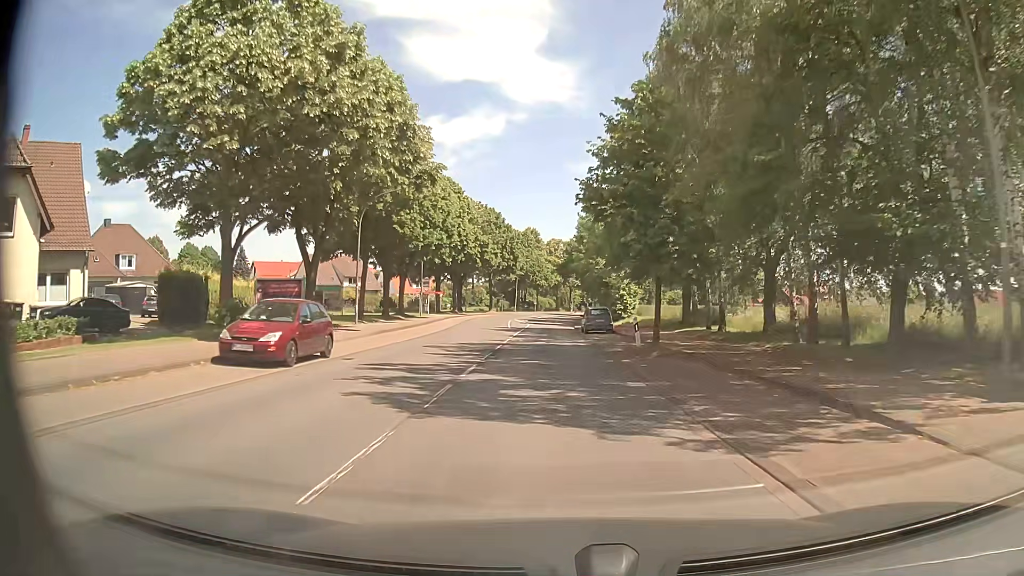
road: primary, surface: asphalt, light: Day
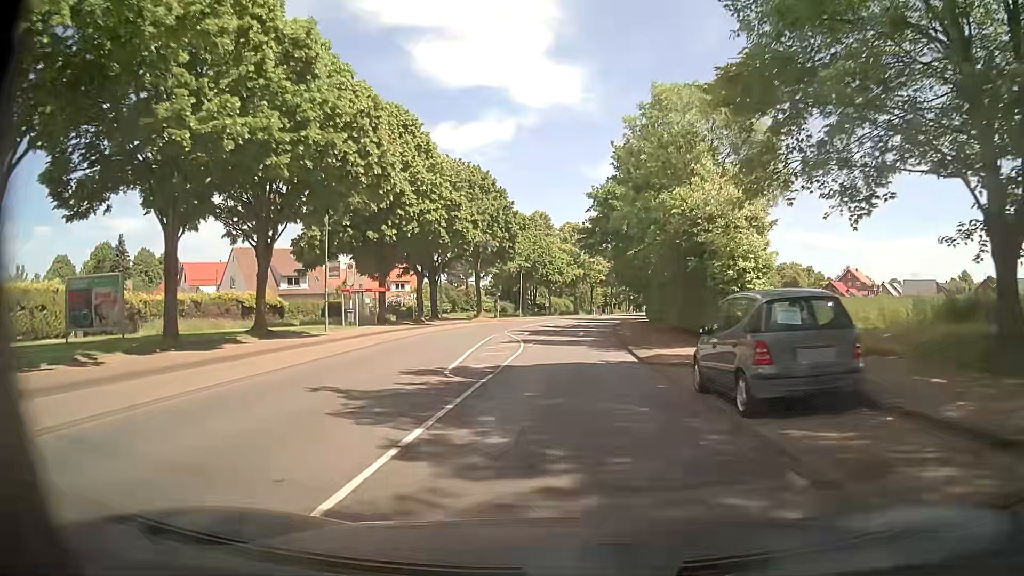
(-0.5, +31.0) m; -2°
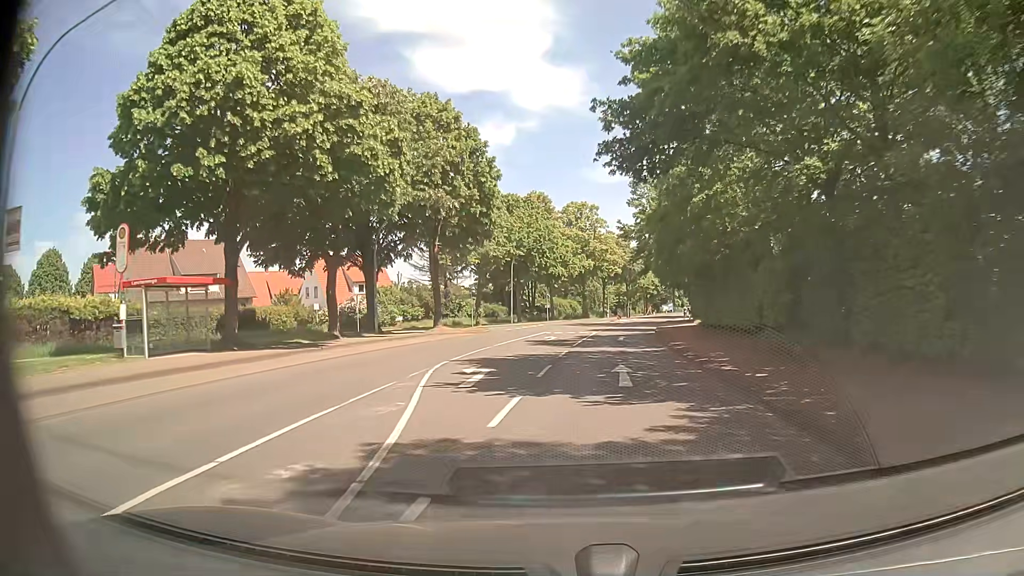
(+0.1, +23.2) m; 0°
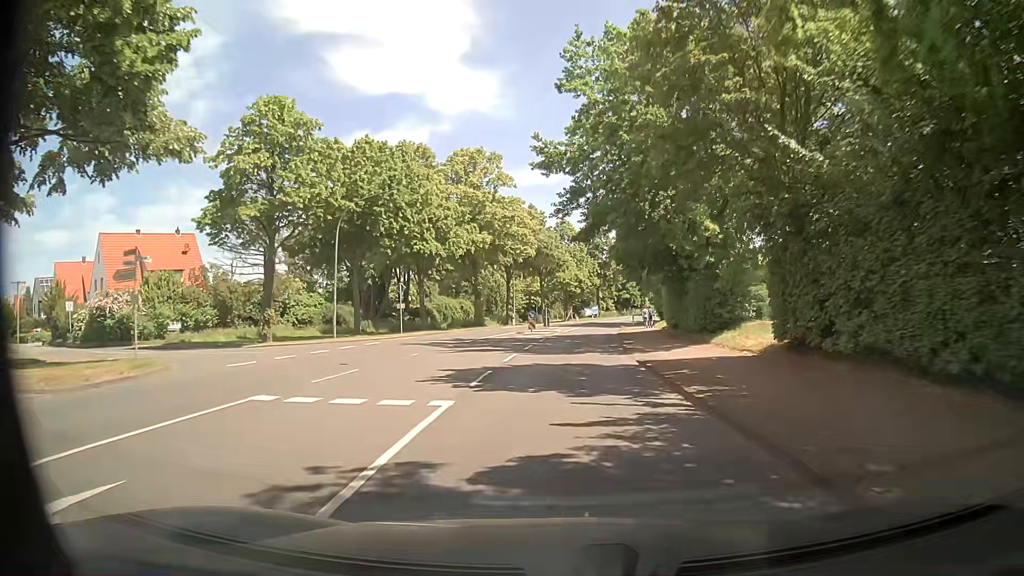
(+2.3, +30.9) m; +7°
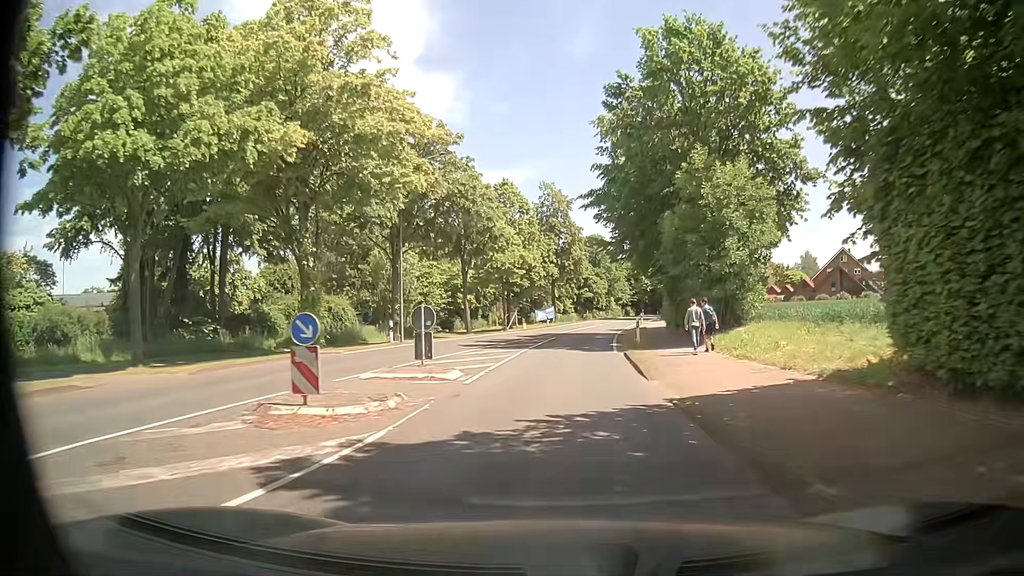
(+1.6, +30.9) m; +5°
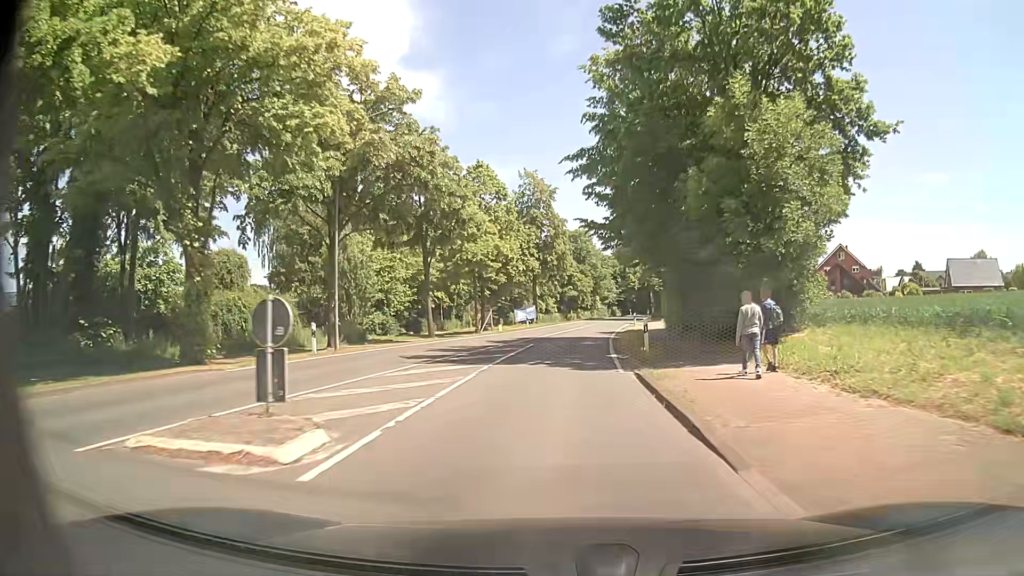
(+0.1, +7.8) m; +1°
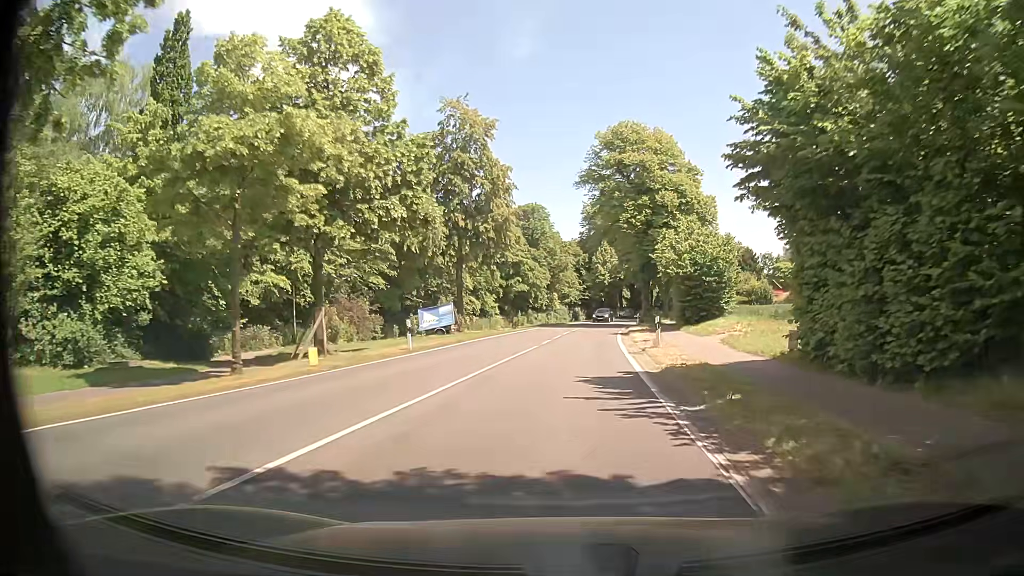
(+1.0, +31.0) m; +4°
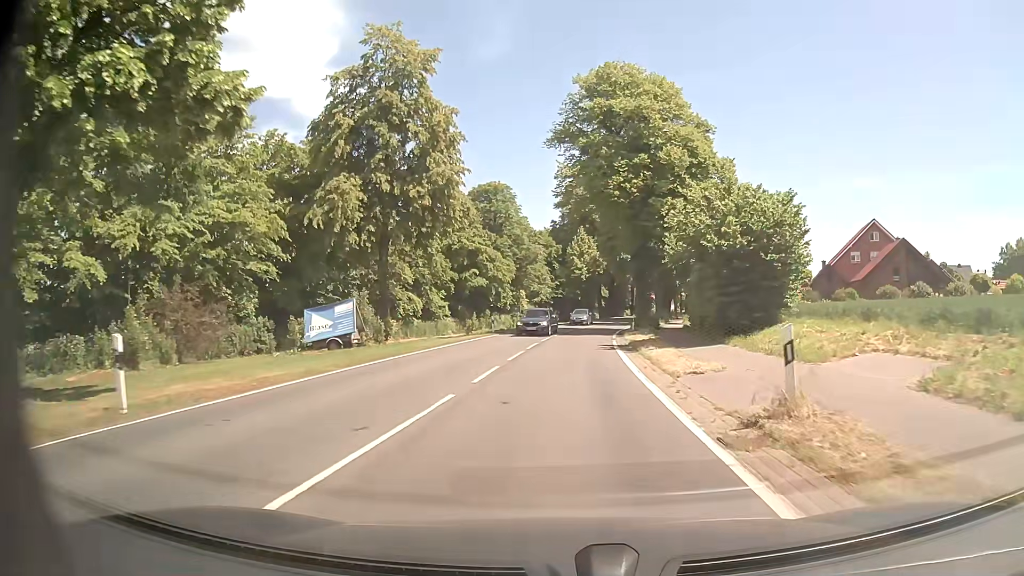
(+0.4, +15.5) m; +3°
(0, +10) (0, +20) (+1, +30) (+2, +40) (+3, +50) (+4, +60) (+6, +70) (+8, +79) (+10, +89) (+13, +99) m
